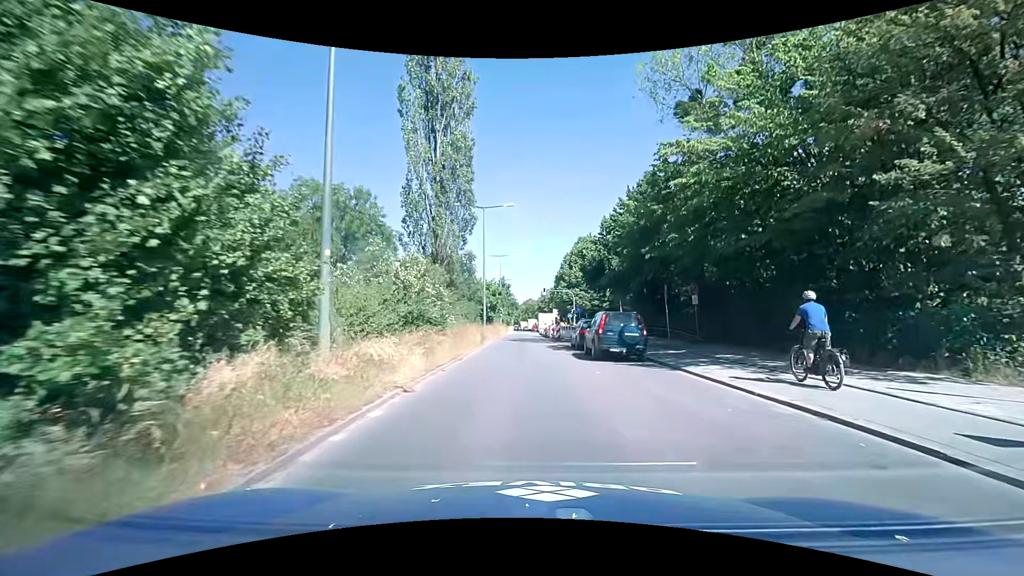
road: secondary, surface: asphalt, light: Day
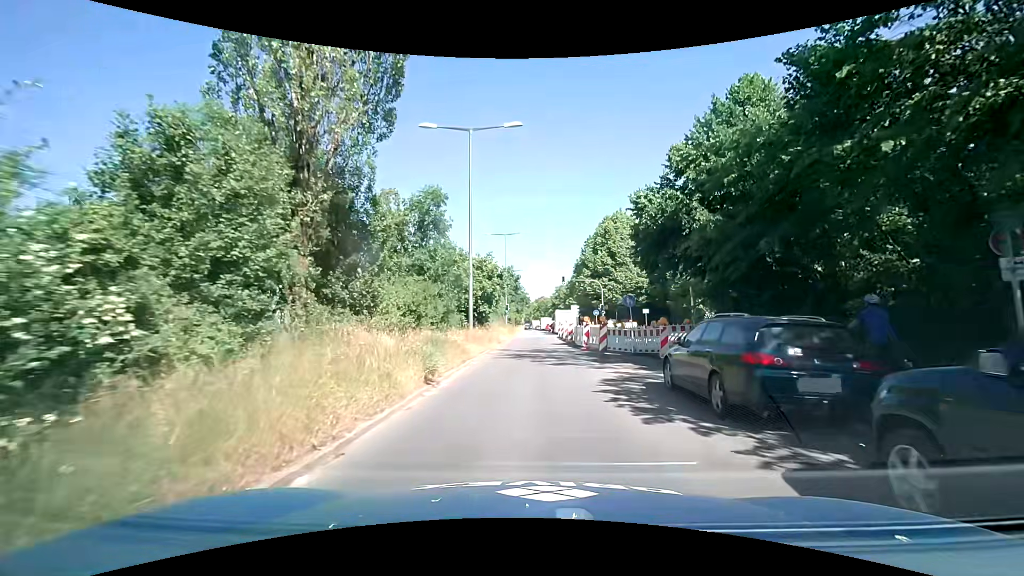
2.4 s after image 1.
(-0.3, +16.3) m; -2°
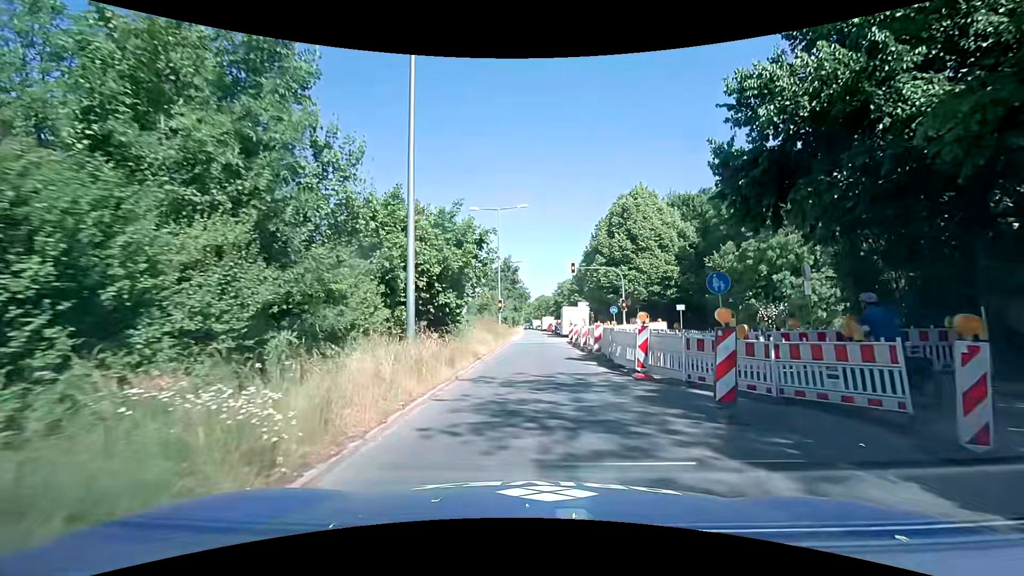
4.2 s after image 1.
(0.0, +11.6) m; 0°
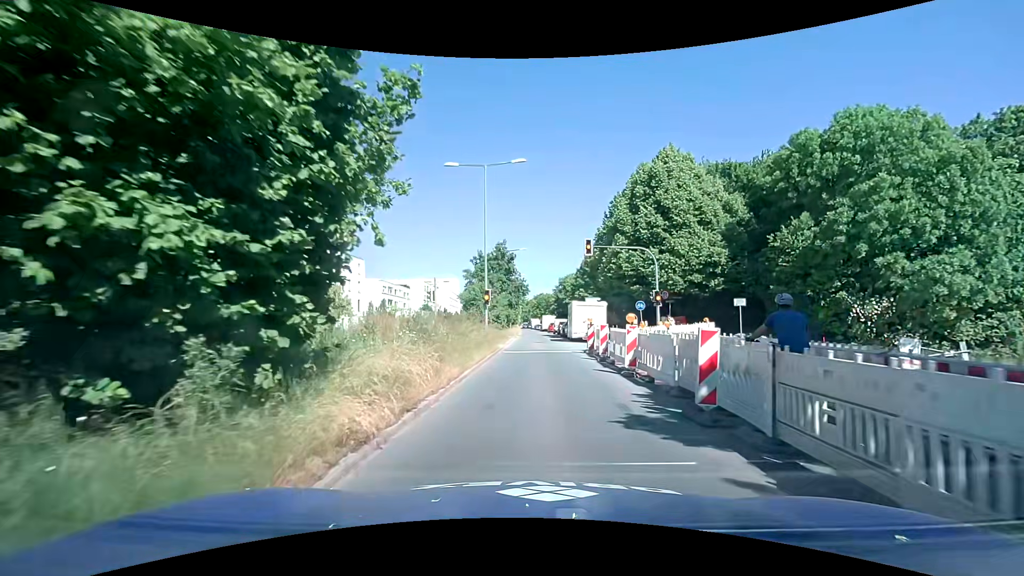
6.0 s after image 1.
(+0.1, +11.3) m; +1°
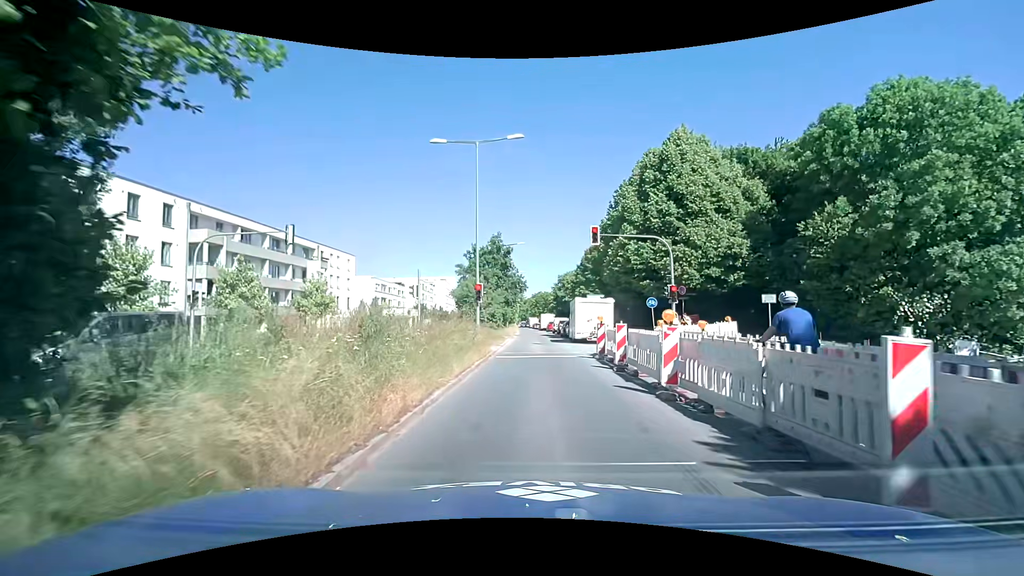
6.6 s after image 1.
(0.0, +3.6) m; -2°
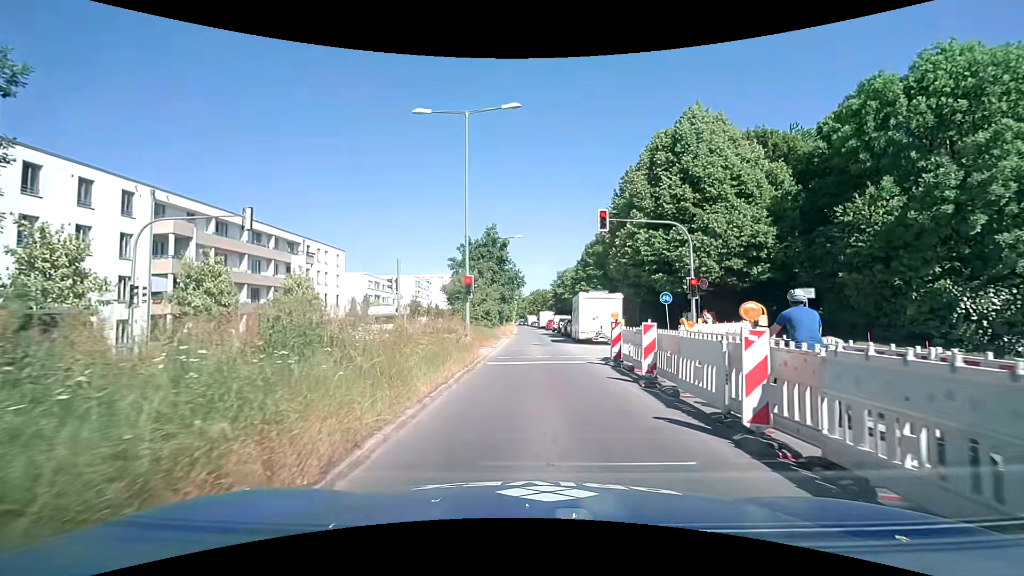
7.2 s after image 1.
(+0.1, +3.4) m; +1°
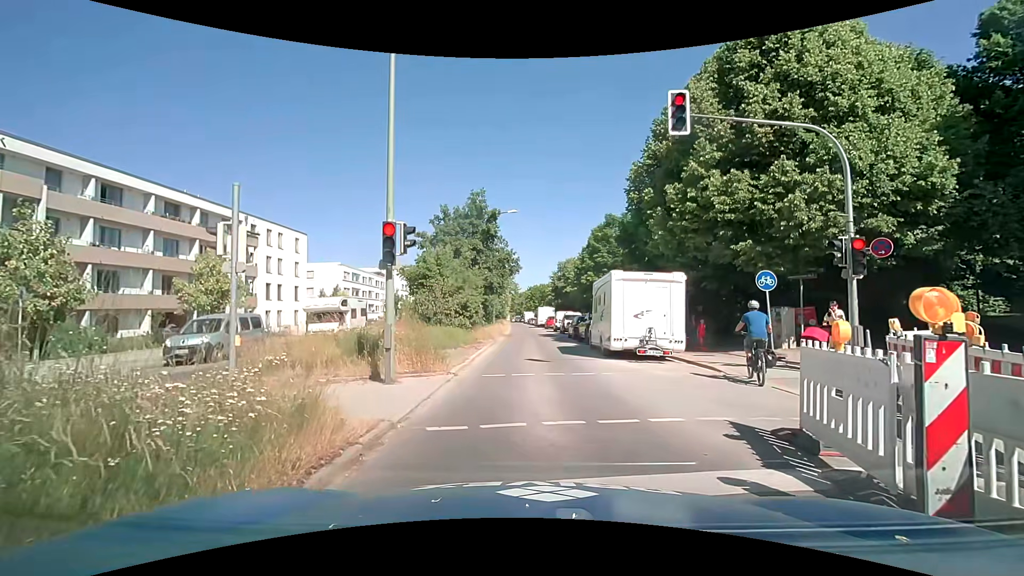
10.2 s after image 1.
(+0.1, +10.9) m; +2°
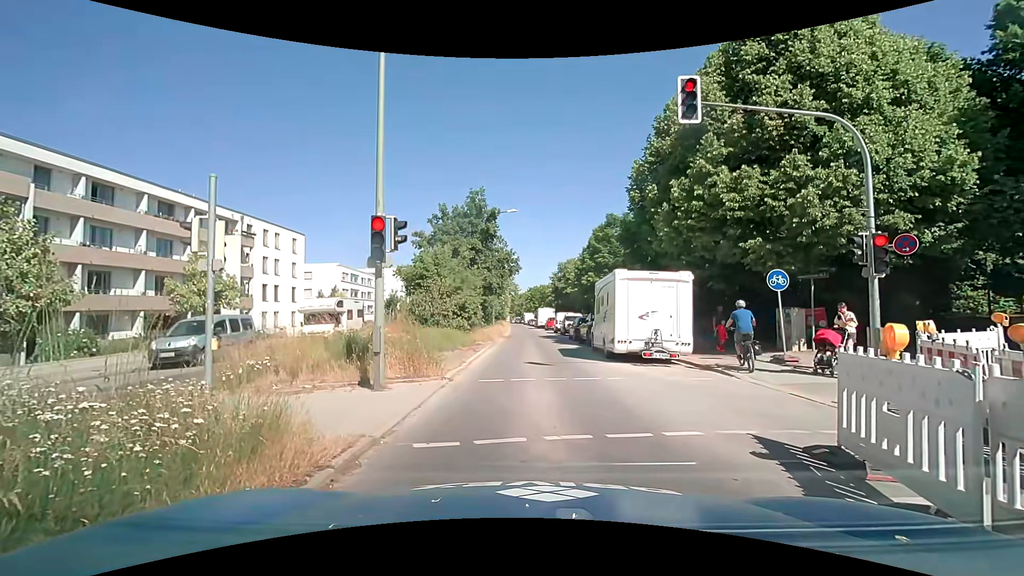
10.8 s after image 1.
(0.0, +0.6) m; 0°
(0, +10) (-1, +20) (-1, +30) (-1, +40) (-2, +50) (-2, +60) (-3, +70) (-3, +80) (-4, +90) (-5, +100) m
